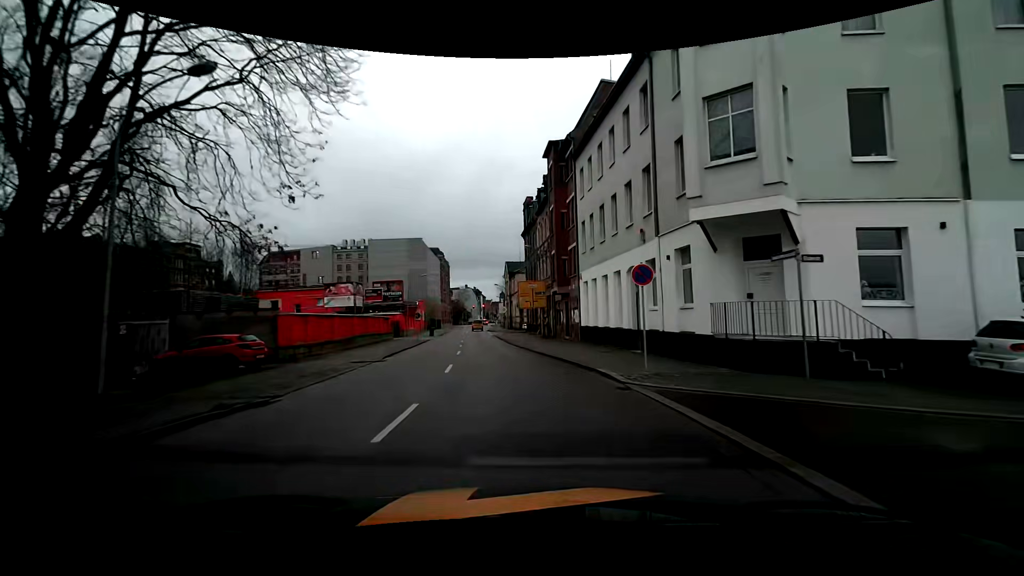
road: primary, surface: asphalt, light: Day
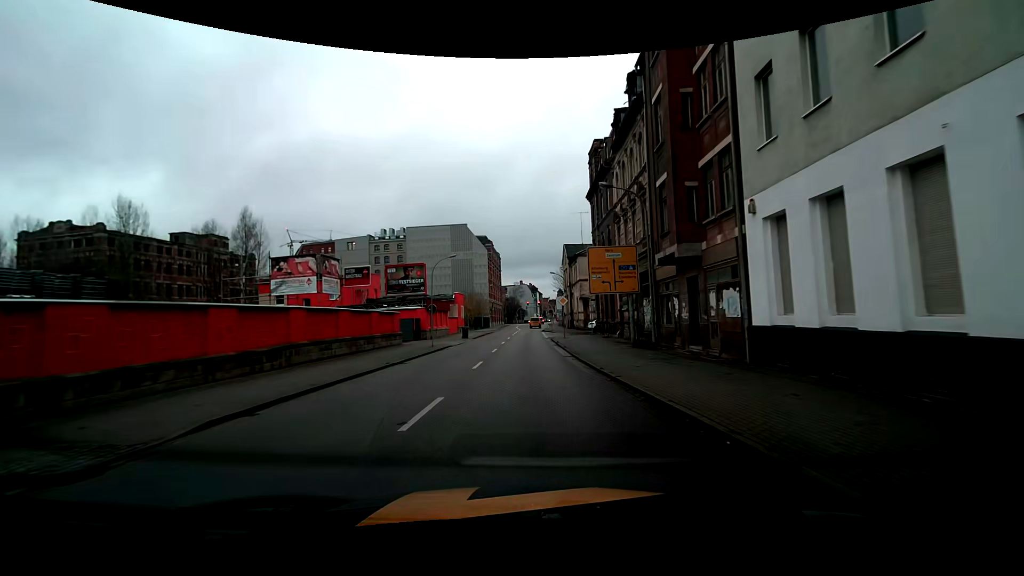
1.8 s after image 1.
(-0.9, +17.7) m; -7°
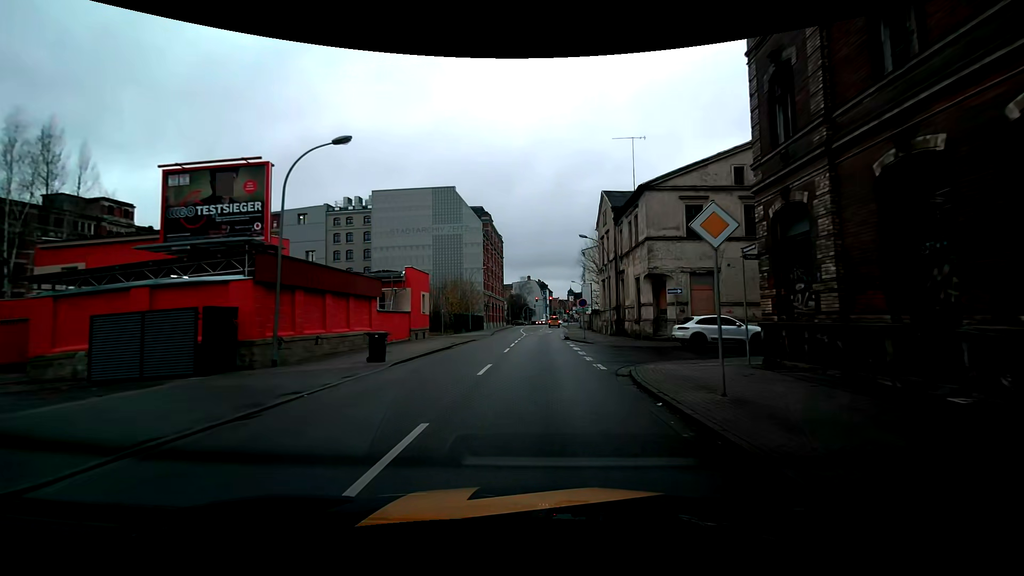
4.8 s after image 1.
(-0.2, +29.9) m; 0°
(0, +10) (0, +20) (0, +30) (+1, +40) (+1, +50) (+1, +60) (0, +70) (0, +80) (+1, +90) (+1, +100) m
